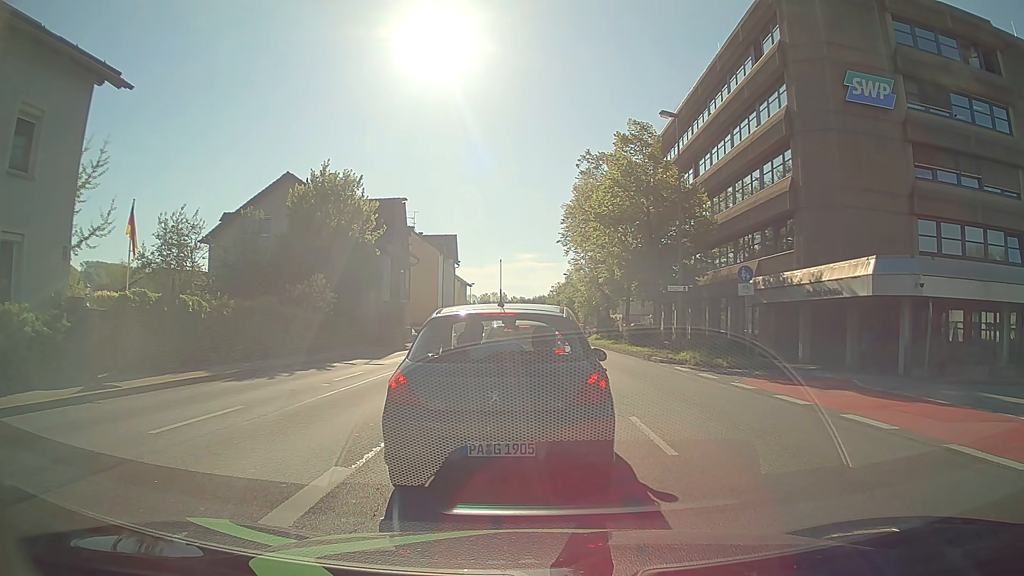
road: primary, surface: asphalt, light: Day
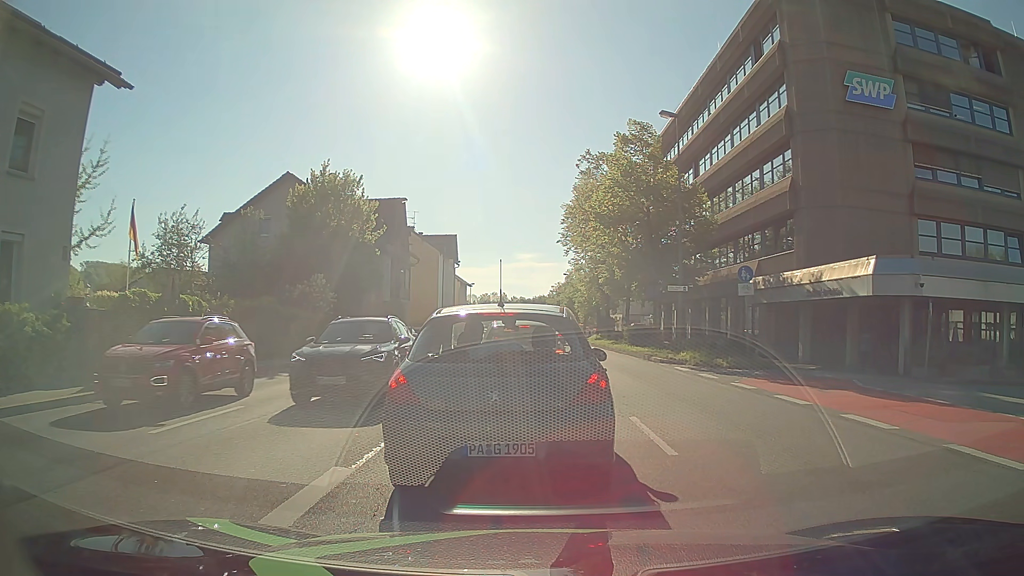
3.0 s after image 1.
(0.0, 0.0) m; 0°
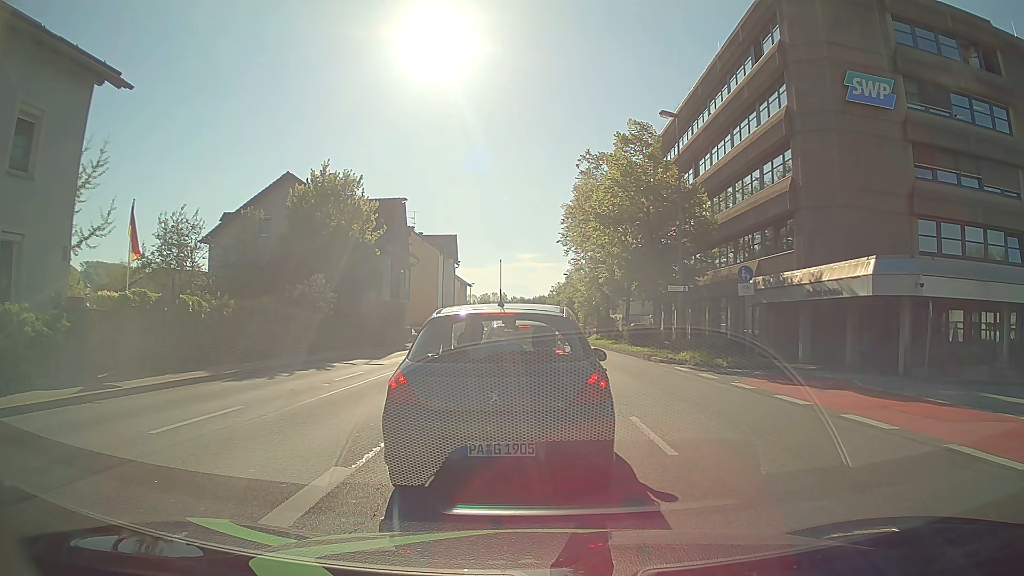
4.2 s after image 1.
(0.0, 0.0) m; 0°
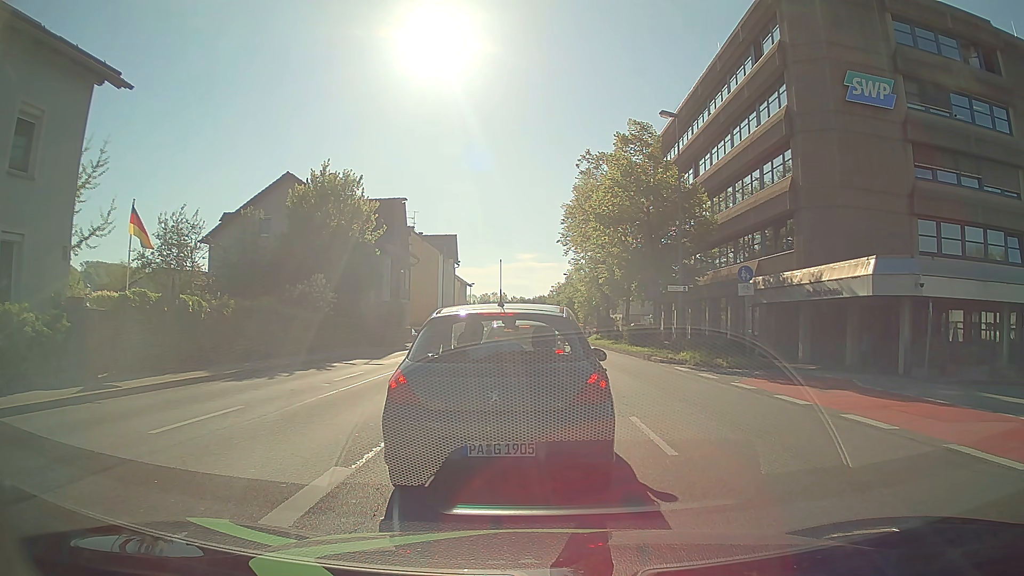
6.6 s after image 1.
(0.0, 0.0) m; 0°
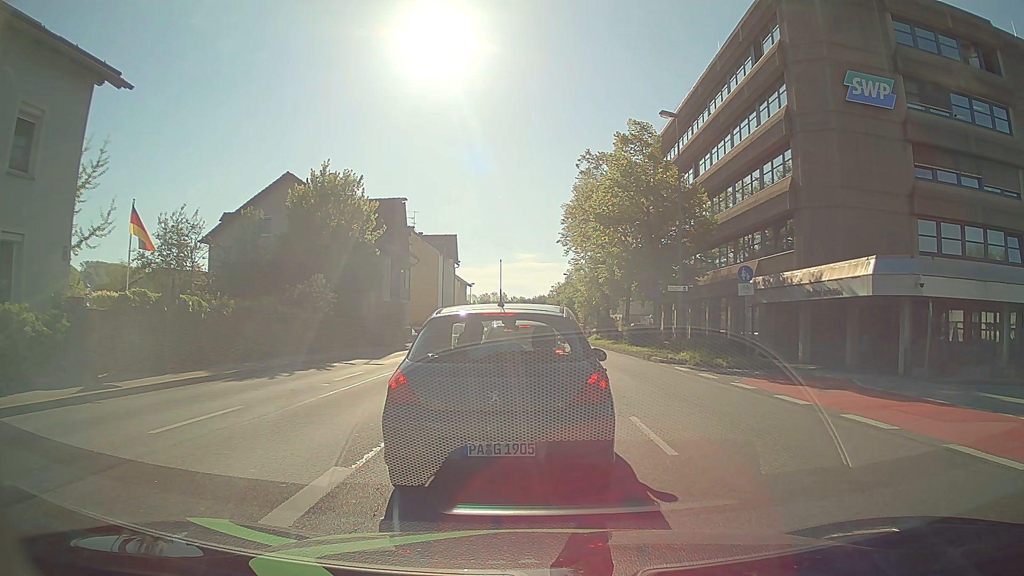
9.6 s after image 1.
(0.0, 0.0) m; 0°
